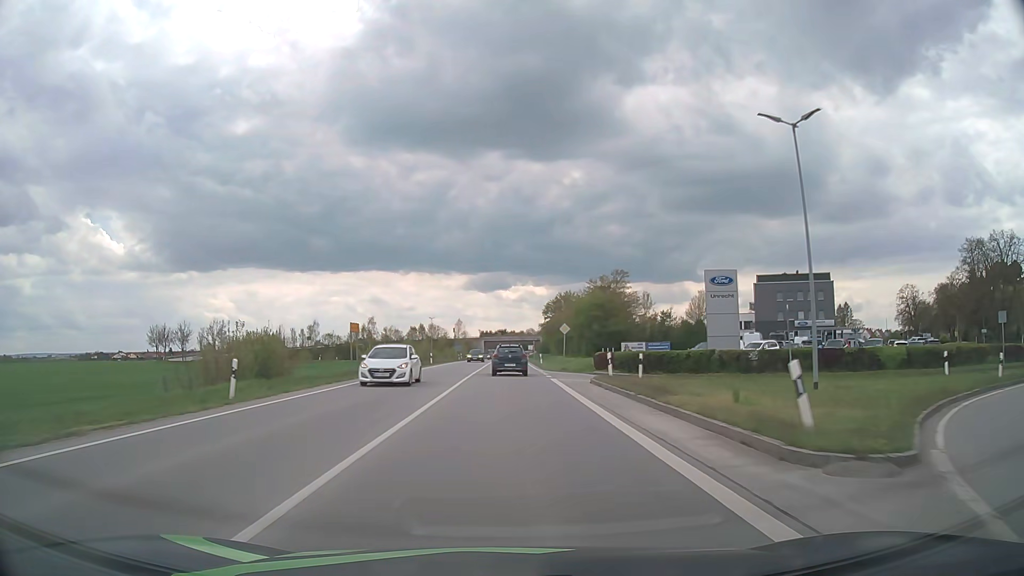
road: primary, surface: asphalt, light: Day
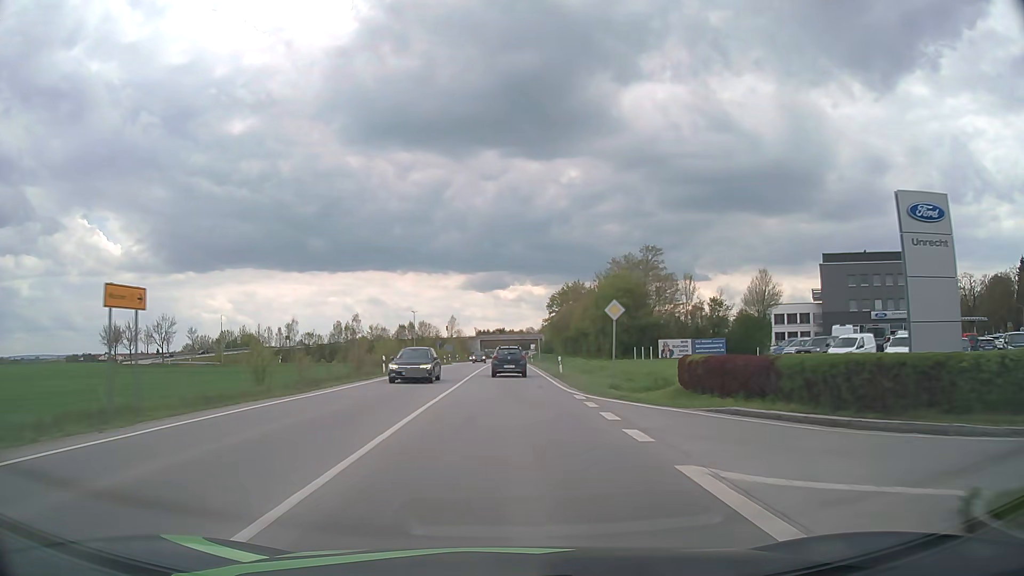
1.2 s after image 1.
(0.0, +23.1) m; 0°
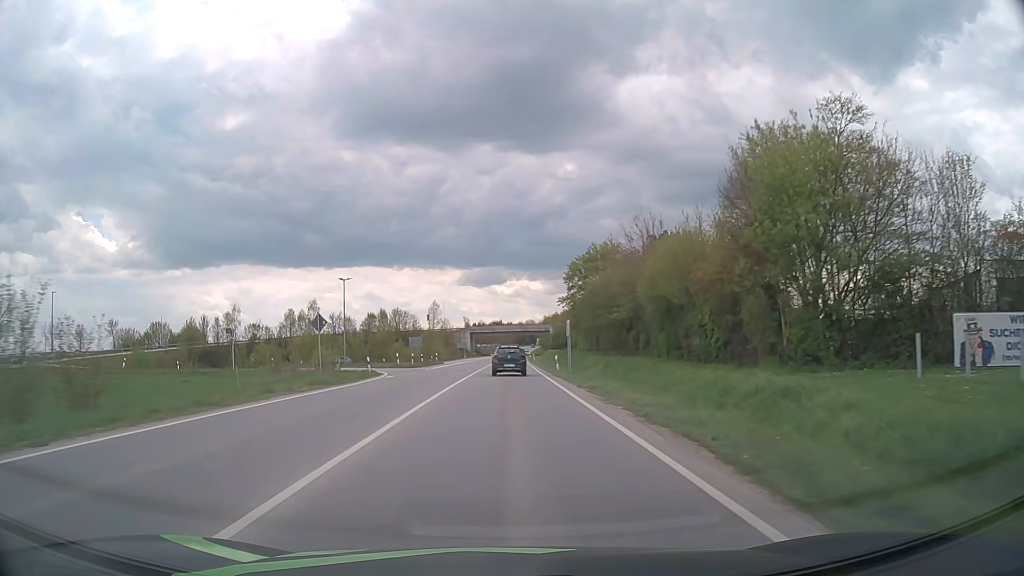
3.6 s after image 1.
(0.0, +47.5) m; 0°
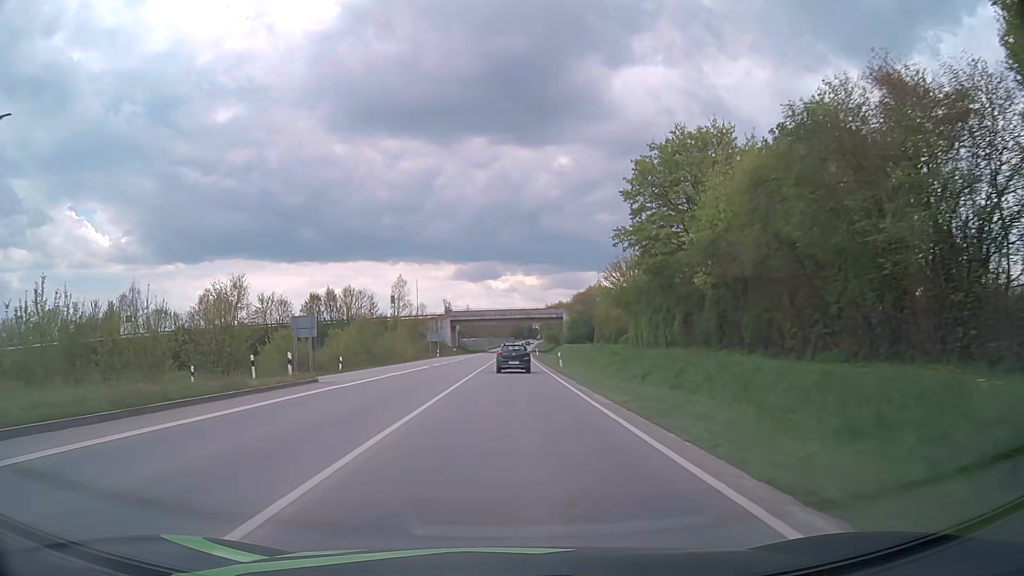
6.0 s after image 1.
(0.0, +49.3) m; 0°
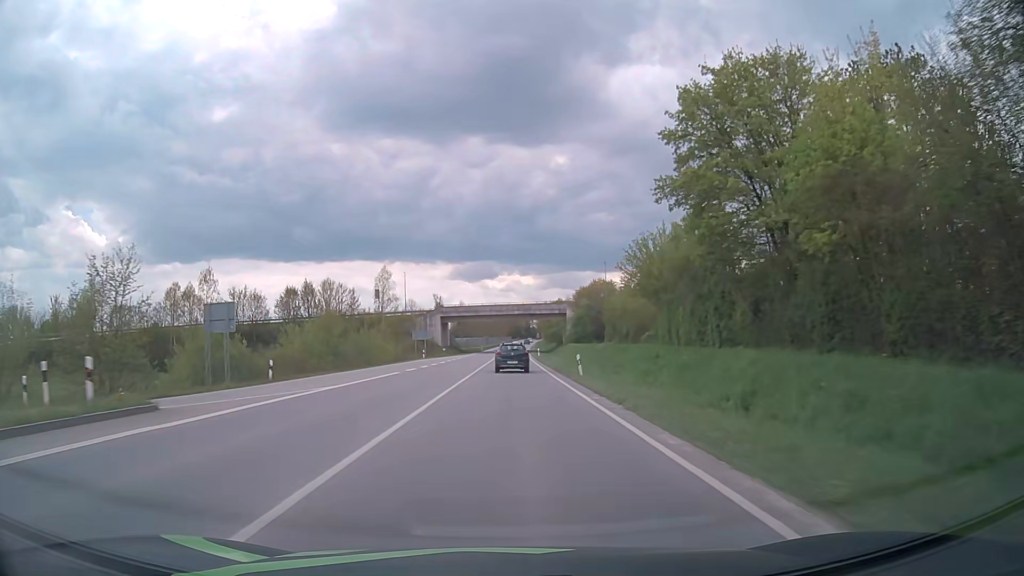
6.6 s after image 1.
(0.0, +12.6) m; 0°
(0, +10) (0, +20) (0, +30) (0, +40) (0, +50) (+1, +60) (+1, +70) (+1, +80) (+1, +90) (+2, +100) m
